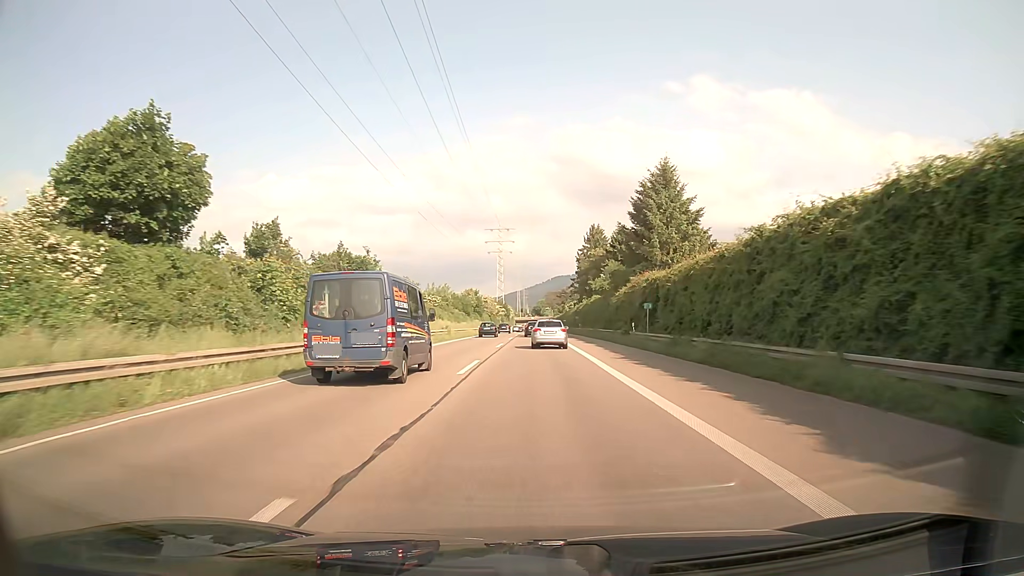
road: trunk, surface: asphalt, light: Day
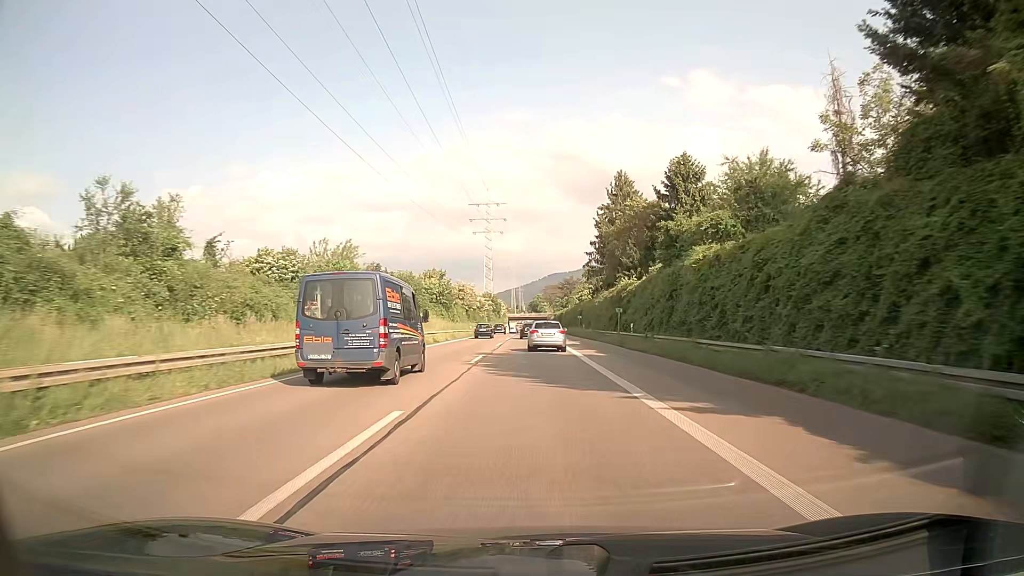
(+0.1, +49.2) m; 0°
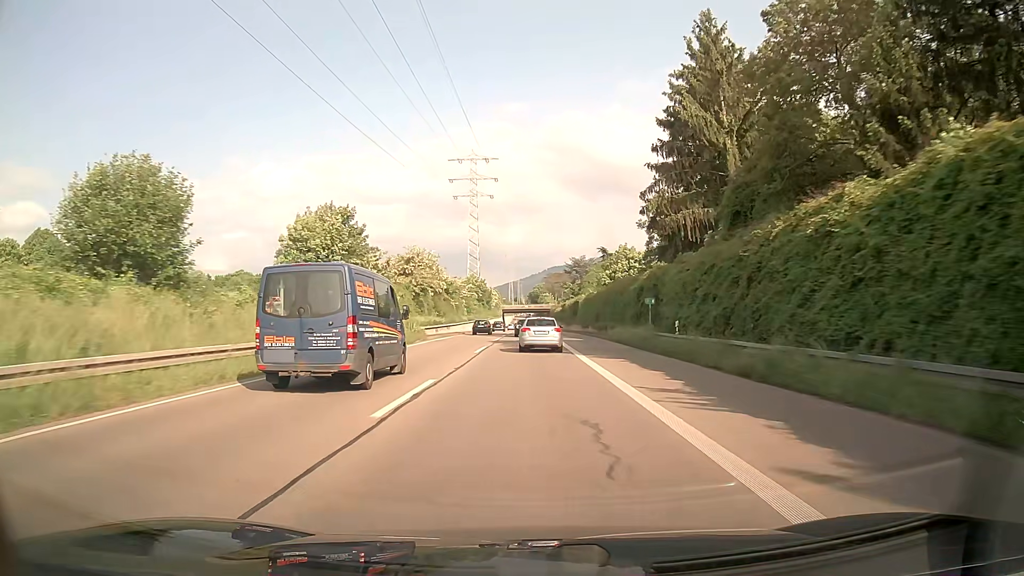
(+0.3, +49.3) m; 0°
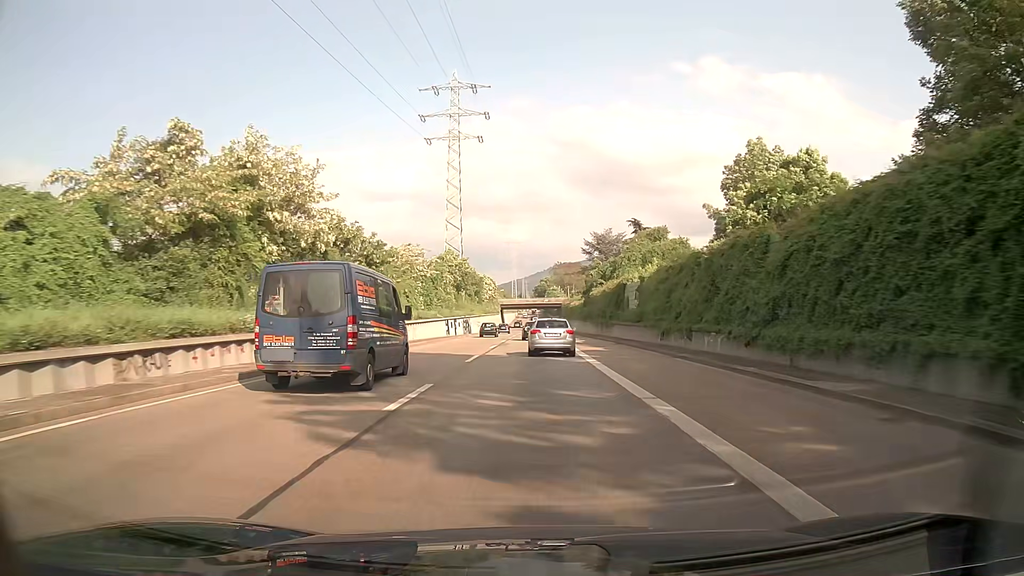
(+0.1, +47.0) m; 0°
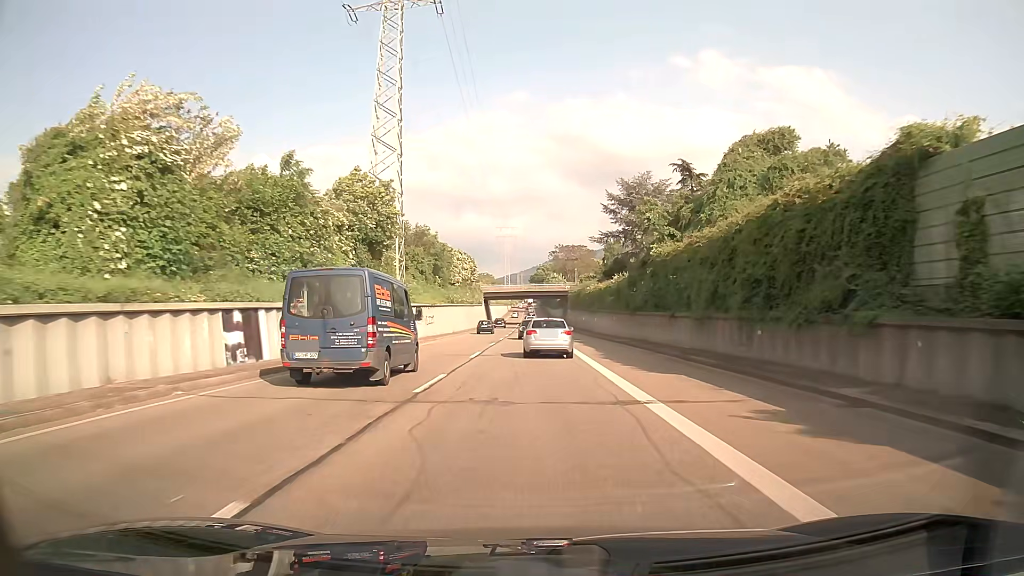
(0.0, +45.9) m; 0°
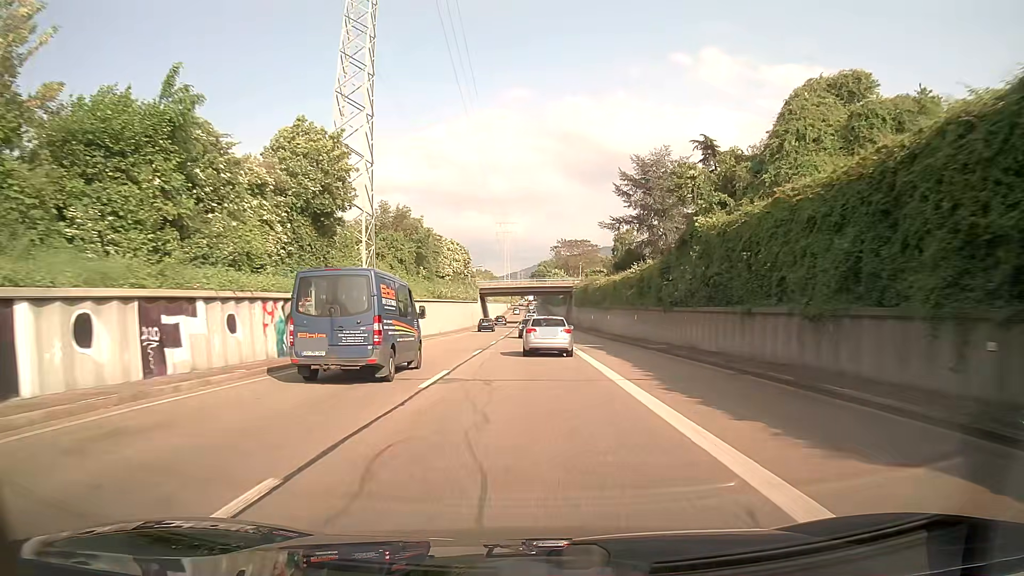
(0.0, +10.8) m; 0°
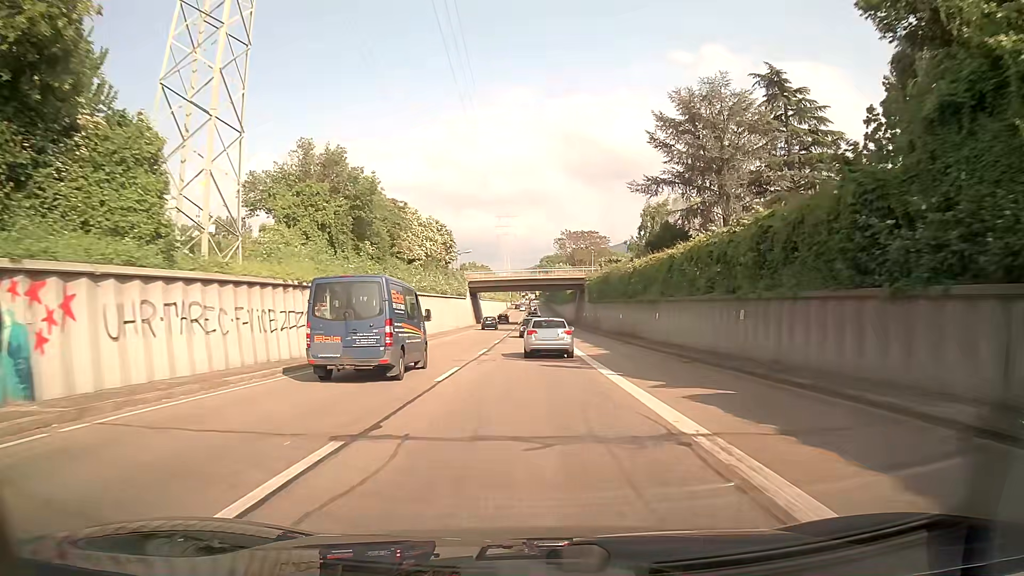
(0.0, +22.1) m; 0°
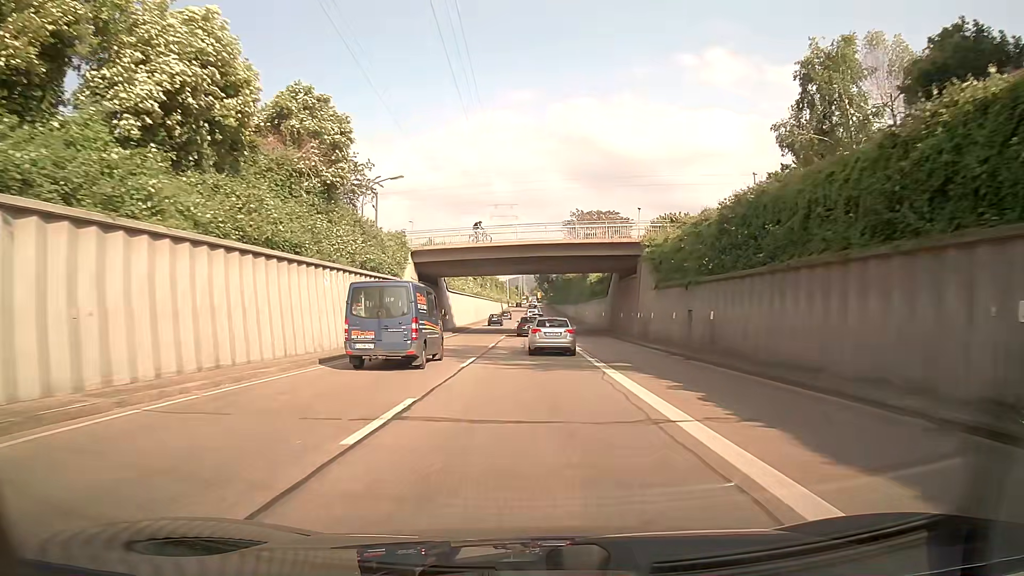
(-0.2, +44.0) m; 0°
(0, +10) (0, +20) (0, +30) (0, +40) (0, +50) (0, +60) (0, +70) (0, +80) (0, +90) (0, +100) m
